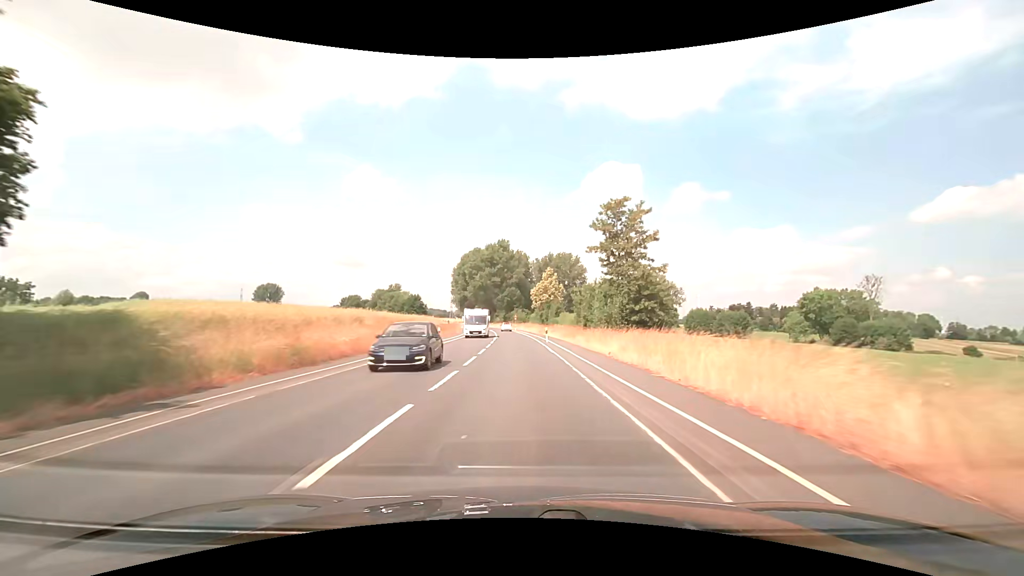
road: secondary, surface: asphalt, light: Day
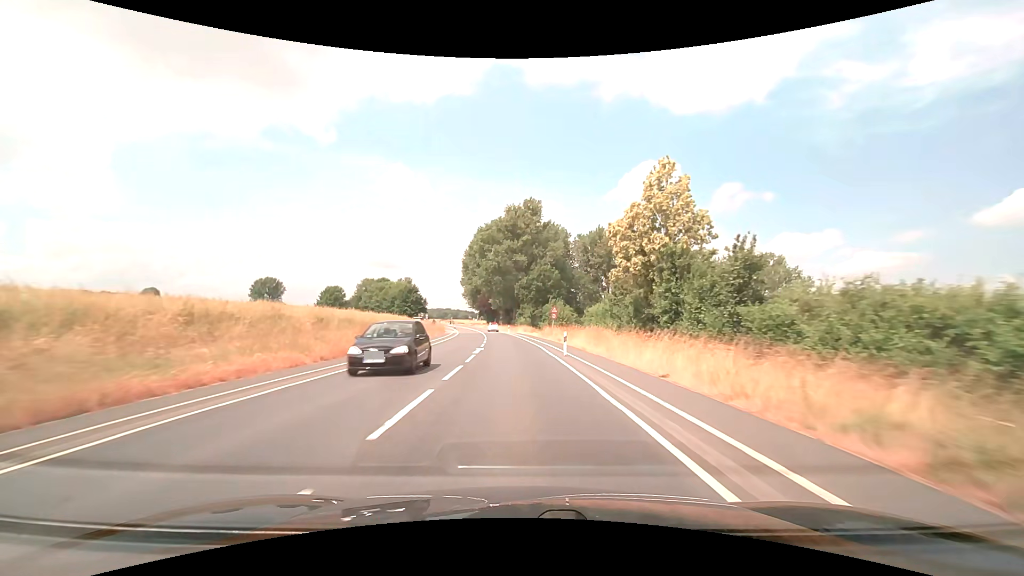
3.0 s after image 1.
(-1.5, +64.2) m; -3°
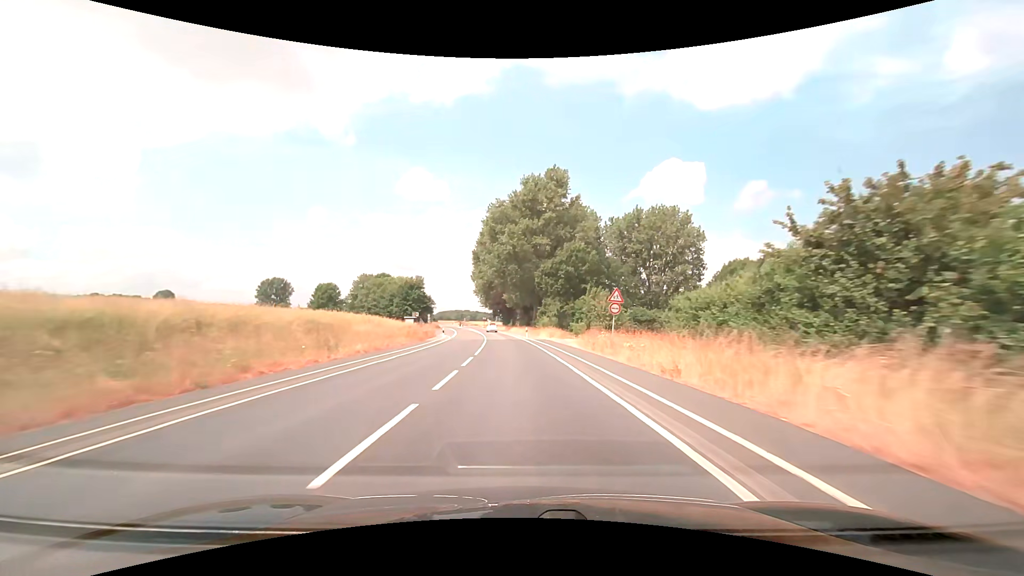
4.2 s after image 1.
(-0.5, +25.6) m; -2°
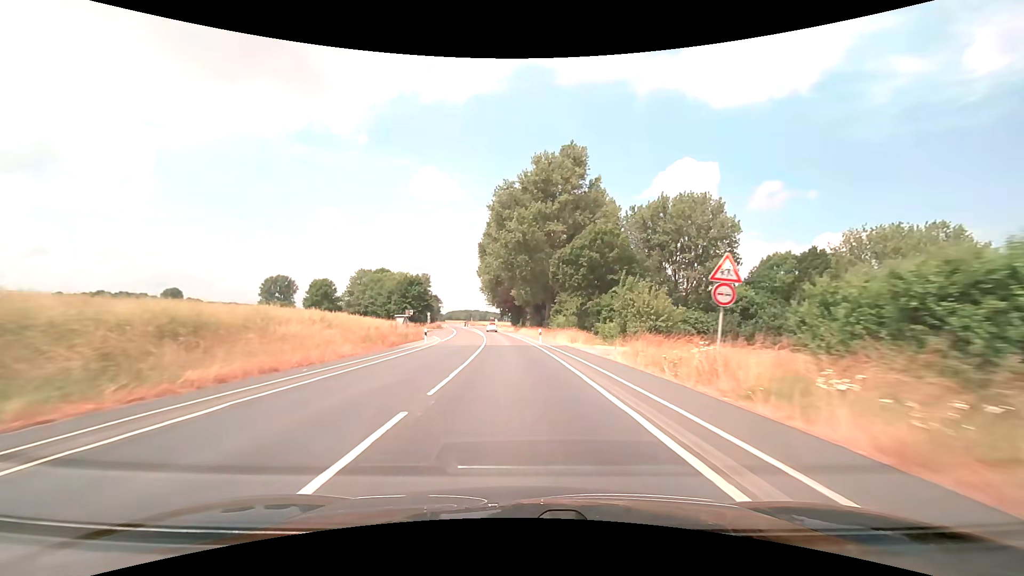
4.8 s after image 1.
(-0.2, +12.8) m; -1°
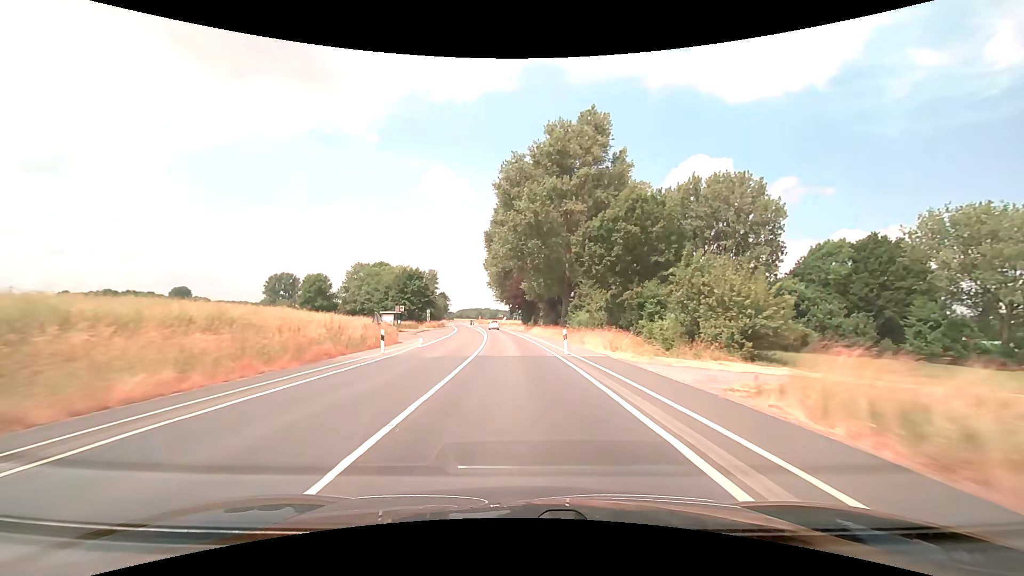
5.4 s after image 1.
(-0.2, +12.8) m; -1°
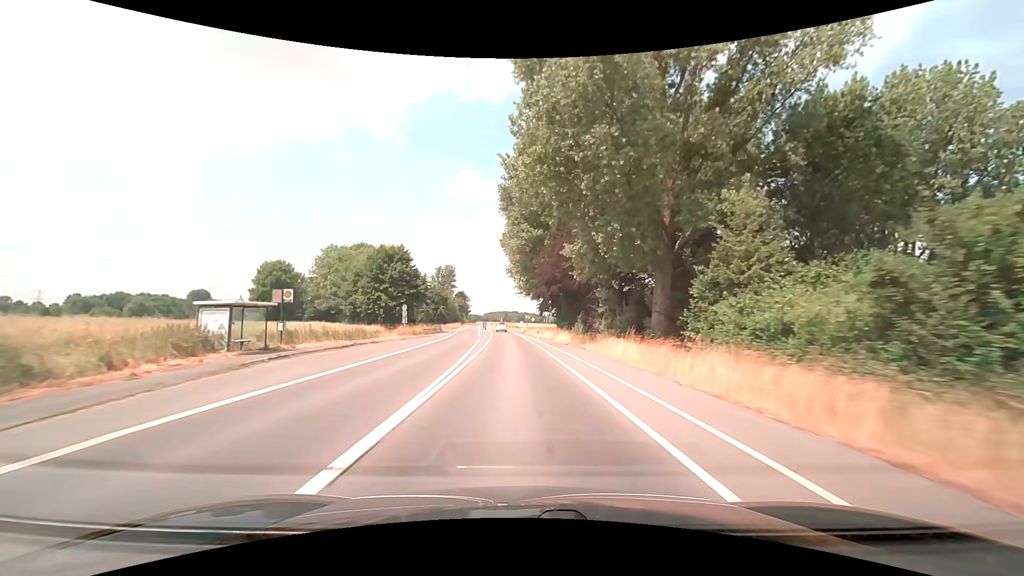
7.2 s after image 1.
(-1.2, +38.5) m; -3°
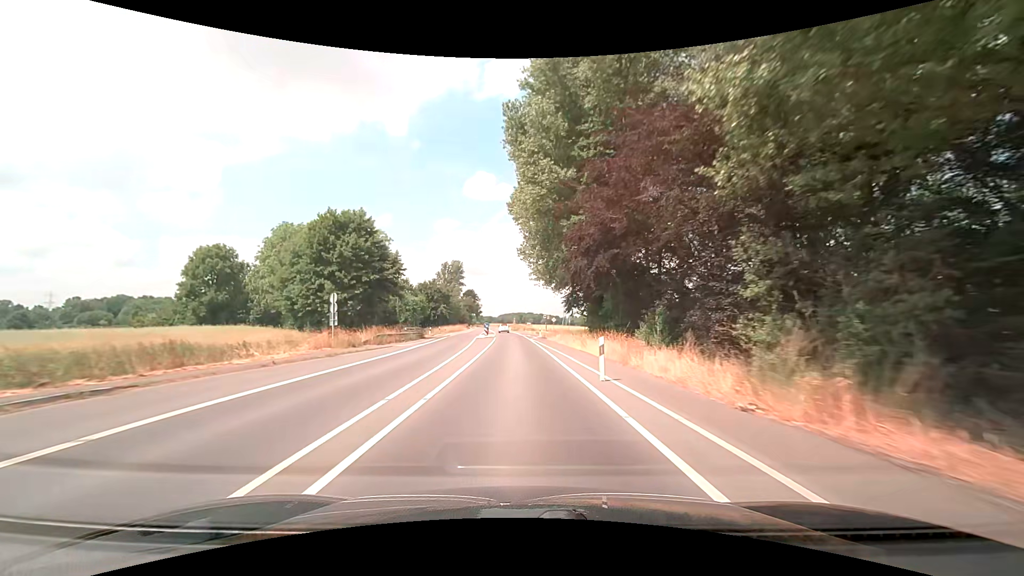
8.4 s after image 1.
(-0.5, +25.6) m; -2°
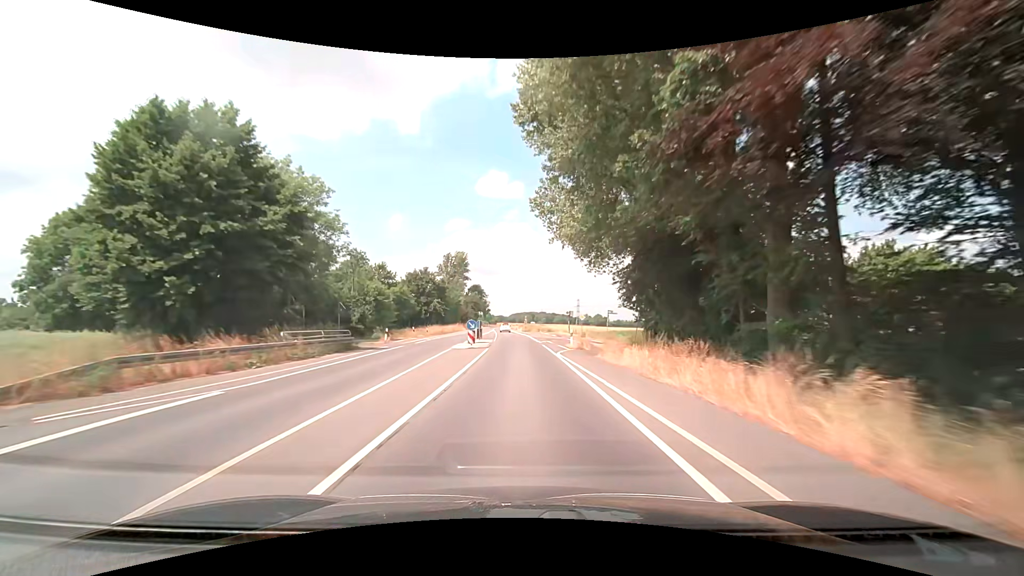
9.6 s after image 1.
(-0.4, +25.7) m; -2°
(0, +10) (0, +20) (0, +30) (-1, +40) (-1, +50) (-1, +60) (-2, +70) (-2, +80) (-3, +90) (-4, +100) m
